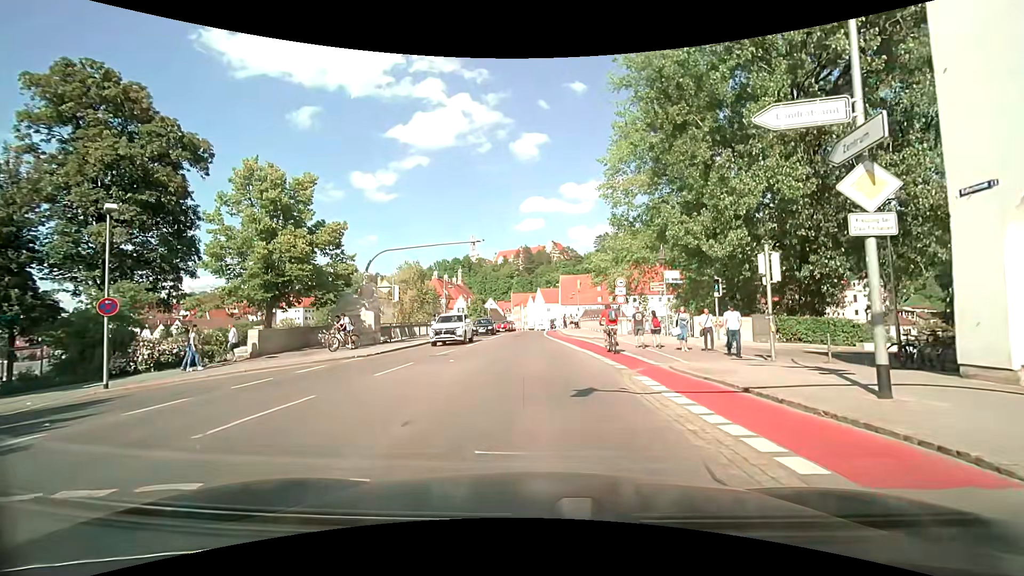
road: secondary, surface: asphalt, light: Day
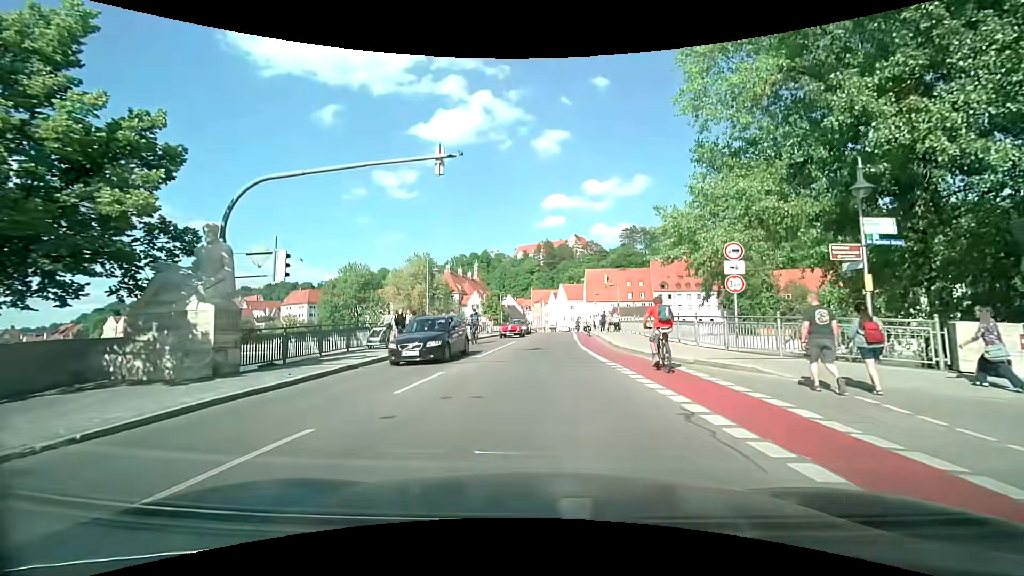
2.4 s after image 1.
(-0.2, +15.6) m; -2°
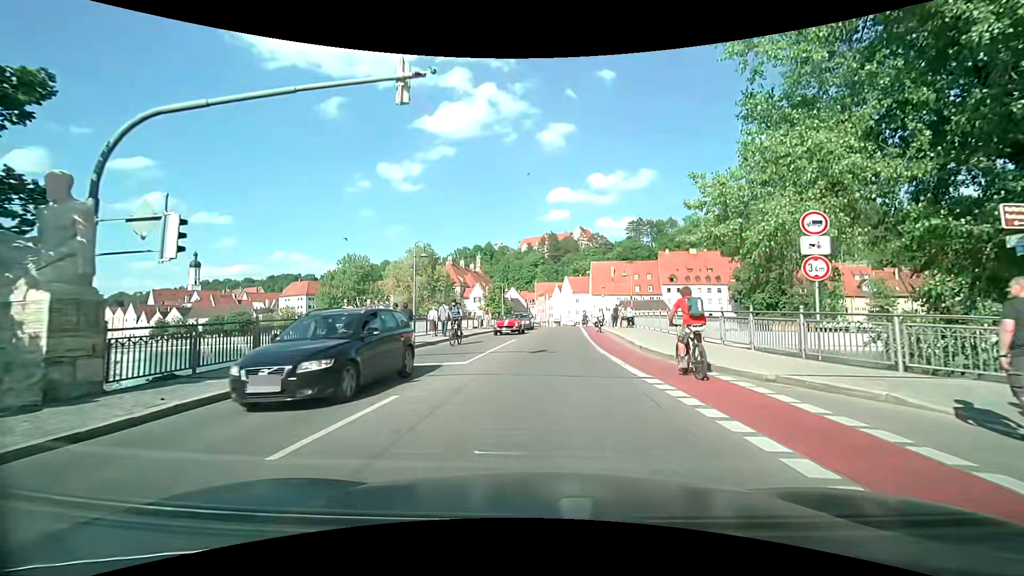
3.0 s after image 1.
(0.0, +4.4) m; -1°
(0, +10) (0, +20) (+1, +30) (+2, +40) (+3, +50) (+3, +60) (+4, +70) (+5, +80) (+6, +90) (+6, +100) m
